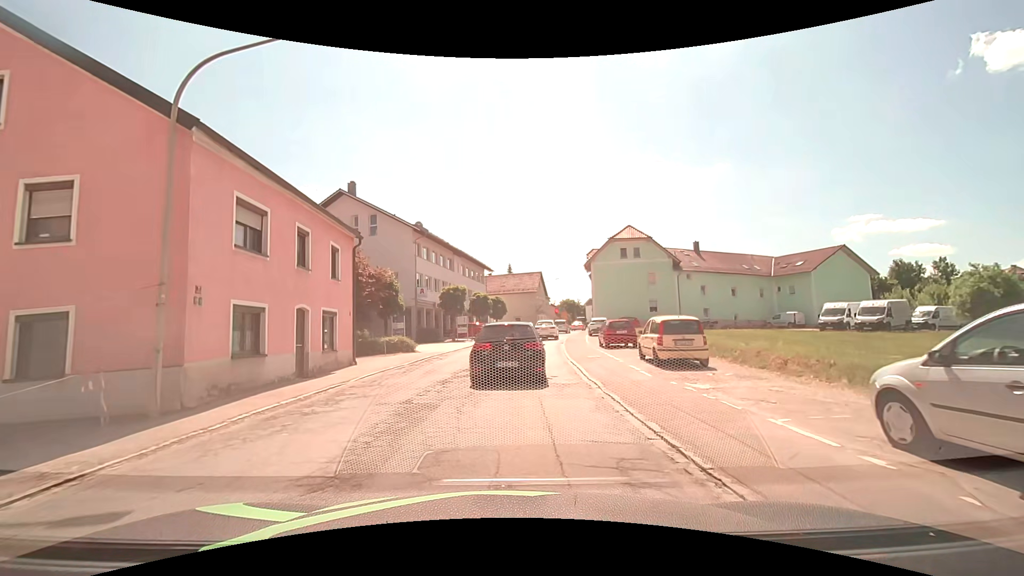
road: secondary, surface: asphalt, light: Day
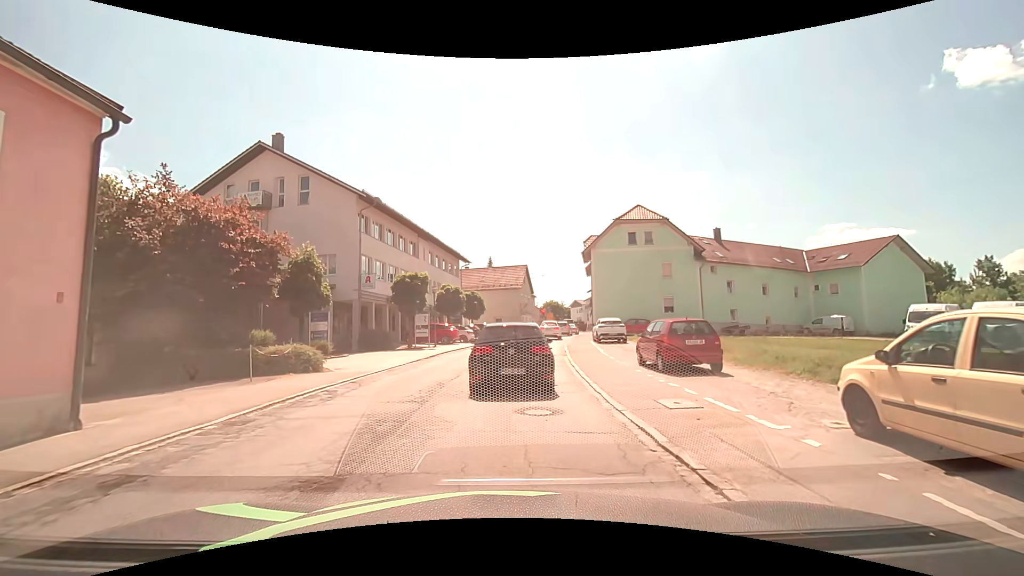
(+0.2, +11.7) m; +1°
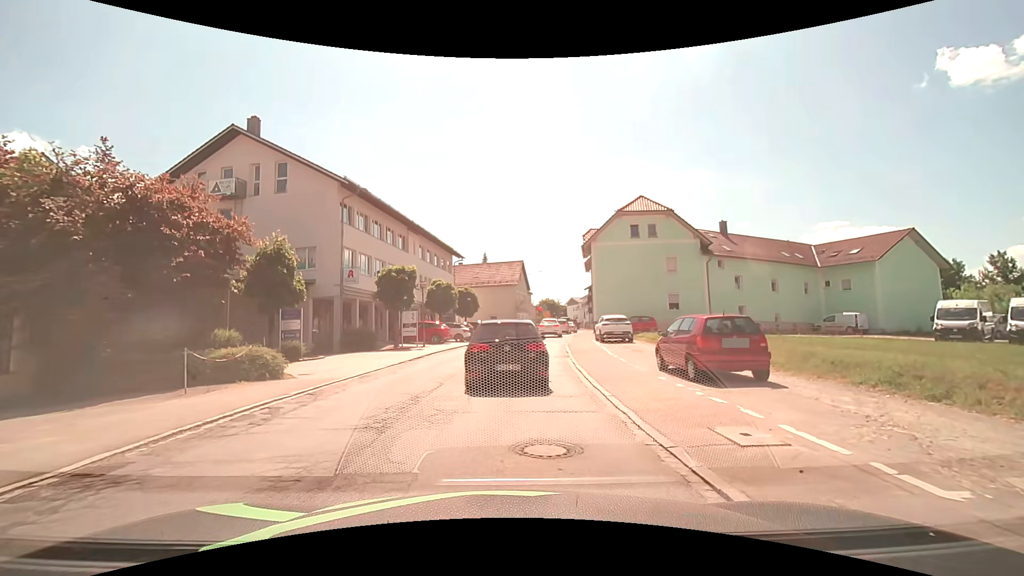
(+0.1, +2.4) m; +1°
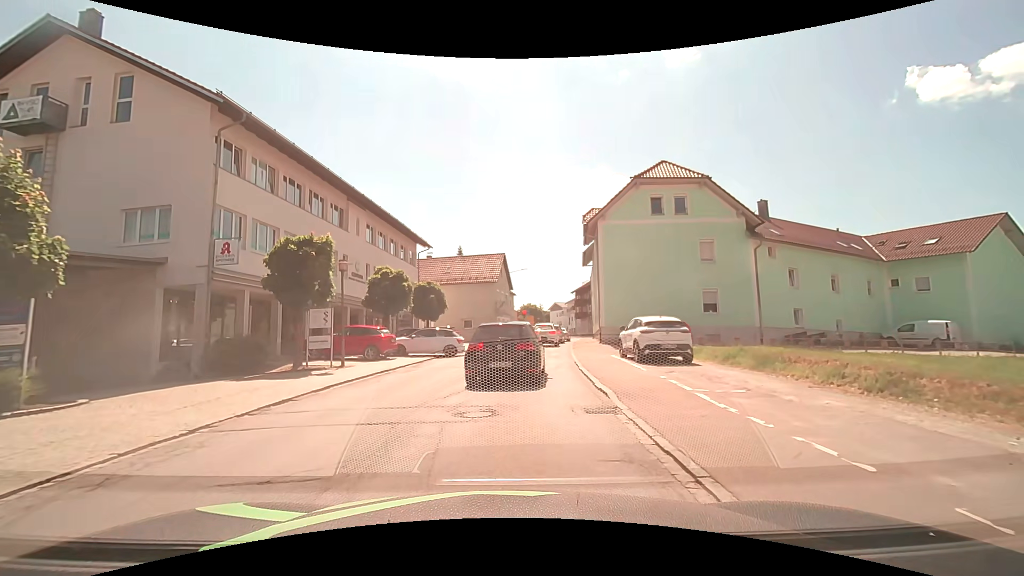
(+0.4, +11.5) m; +3°
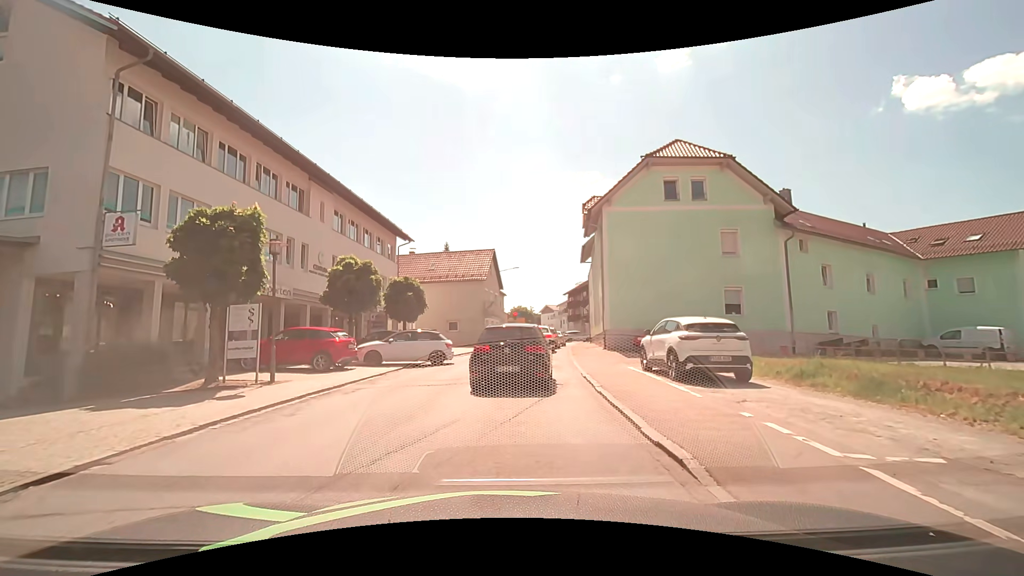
(0.0, +4.6) m; +1°
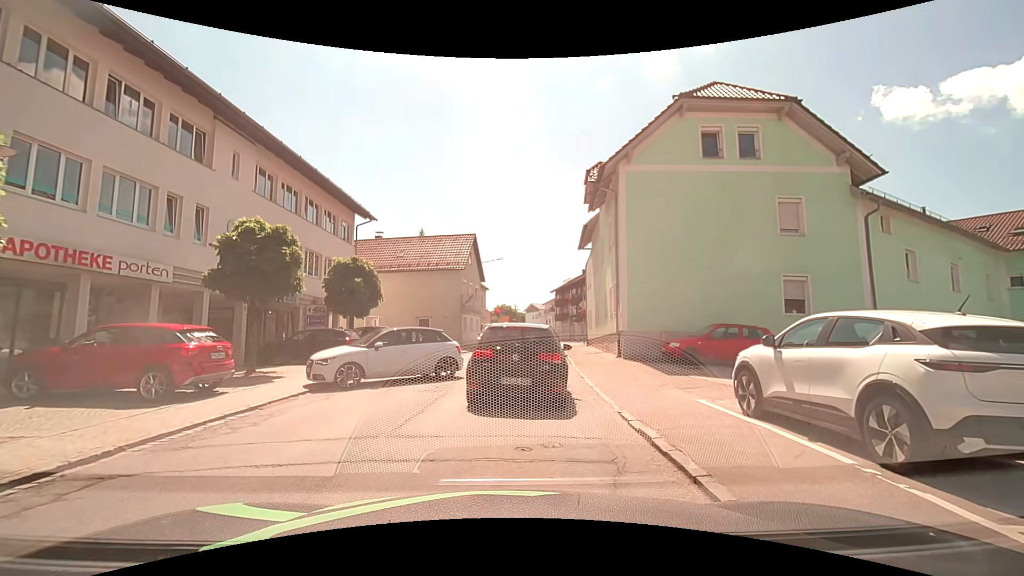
(+0.1, +7.1) m; +2°
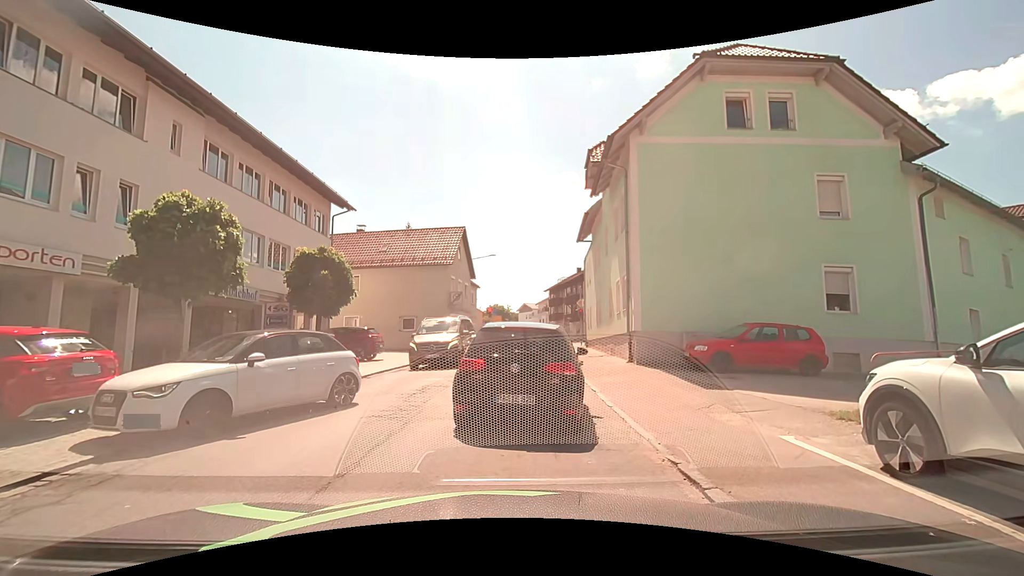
(0.0, +3.0) m; 0°
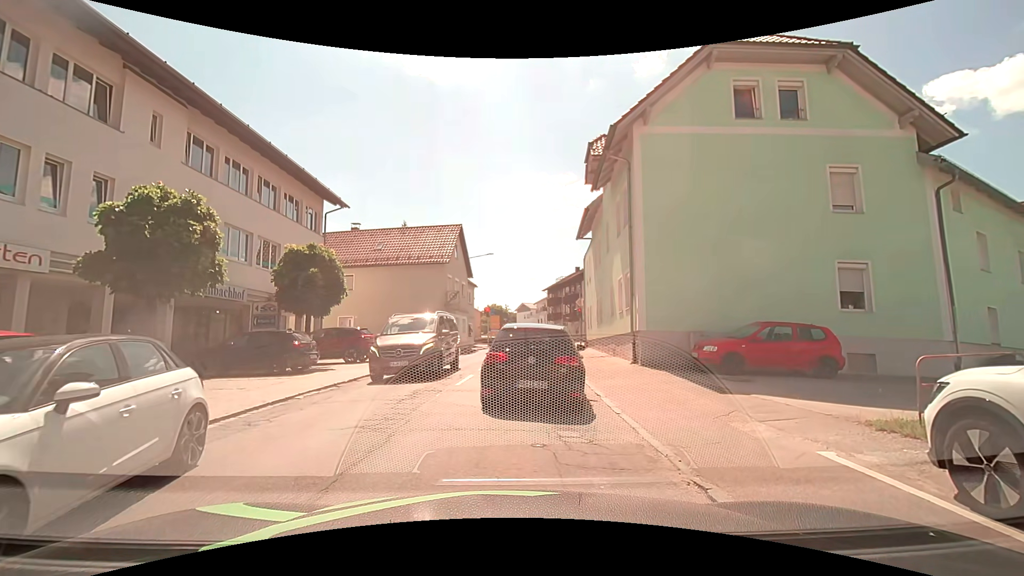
(0.0, +0.8) m; 0°
